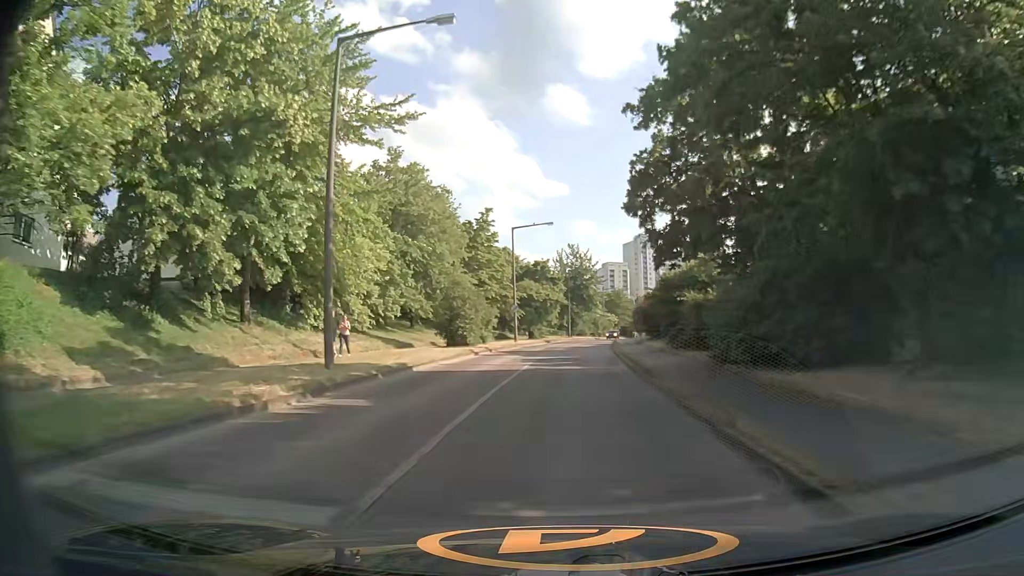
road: tertiary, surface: concrete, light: Day
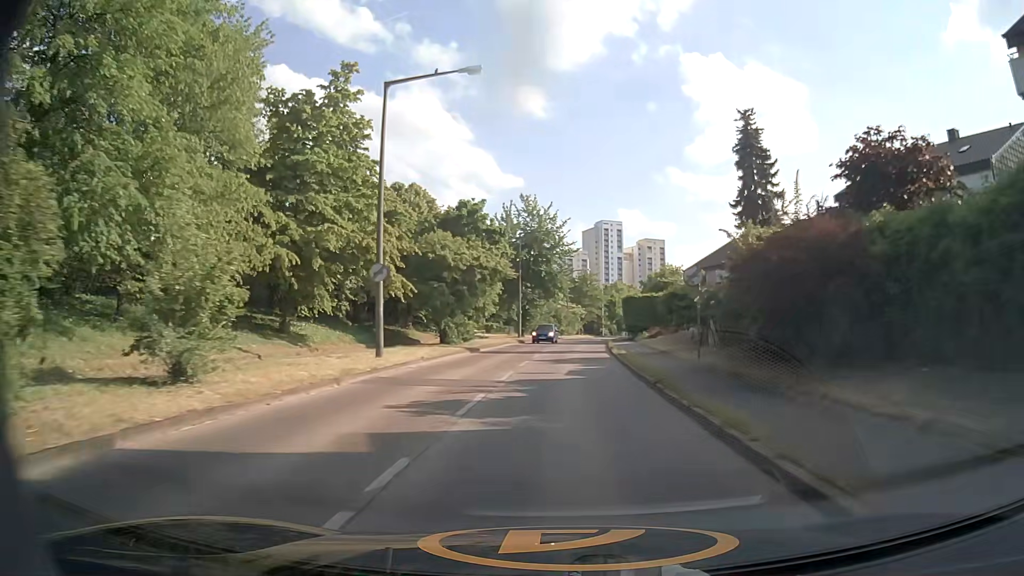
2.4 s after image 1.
(+1.0, +32.8) m; +4°
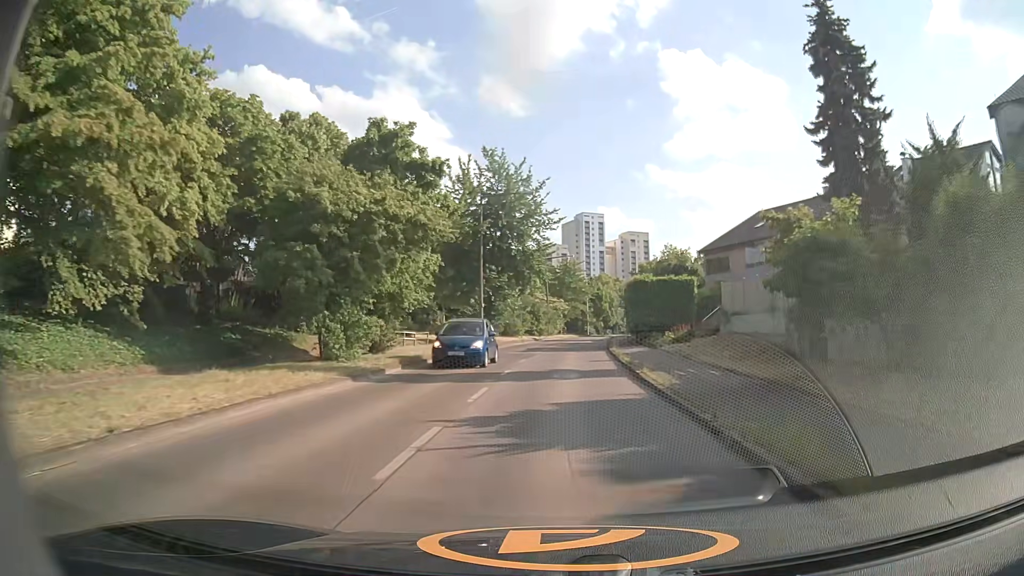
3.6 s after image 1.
(+0.3, +16.4) m; +1°
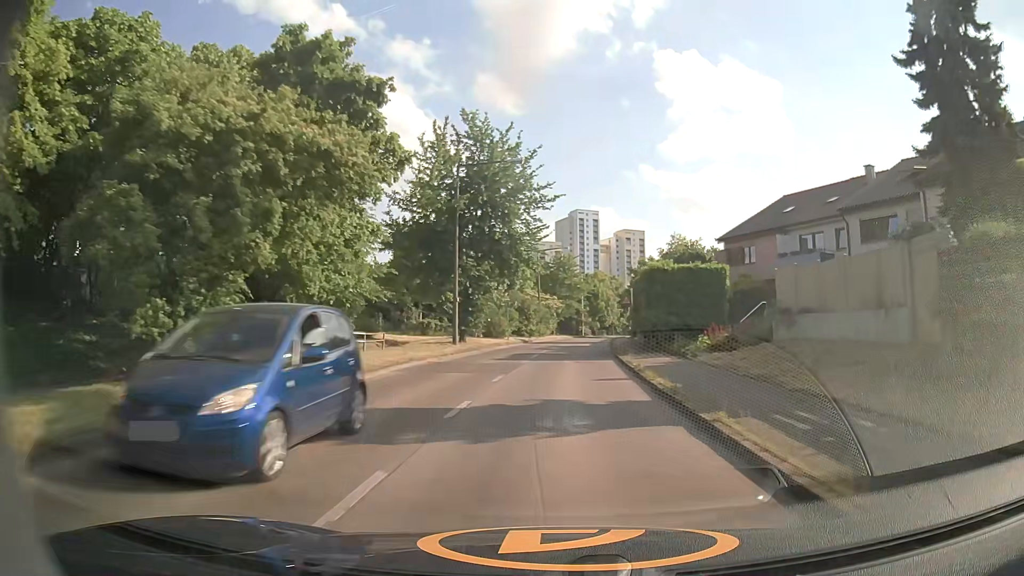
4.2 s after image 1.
(+0.1, +8.2) m; +1°
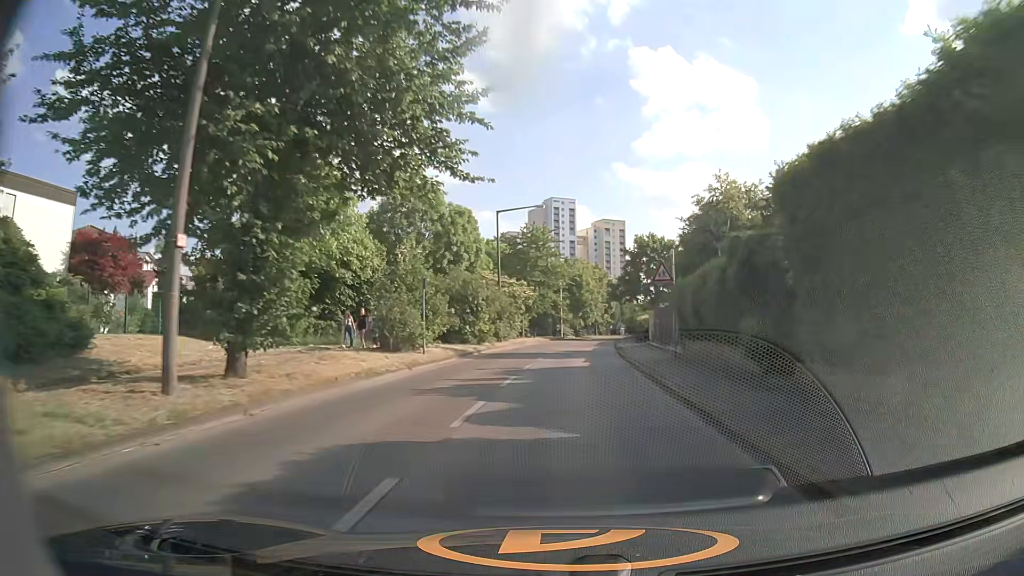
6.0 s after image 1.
(+0.5, +24.4) m; +3°
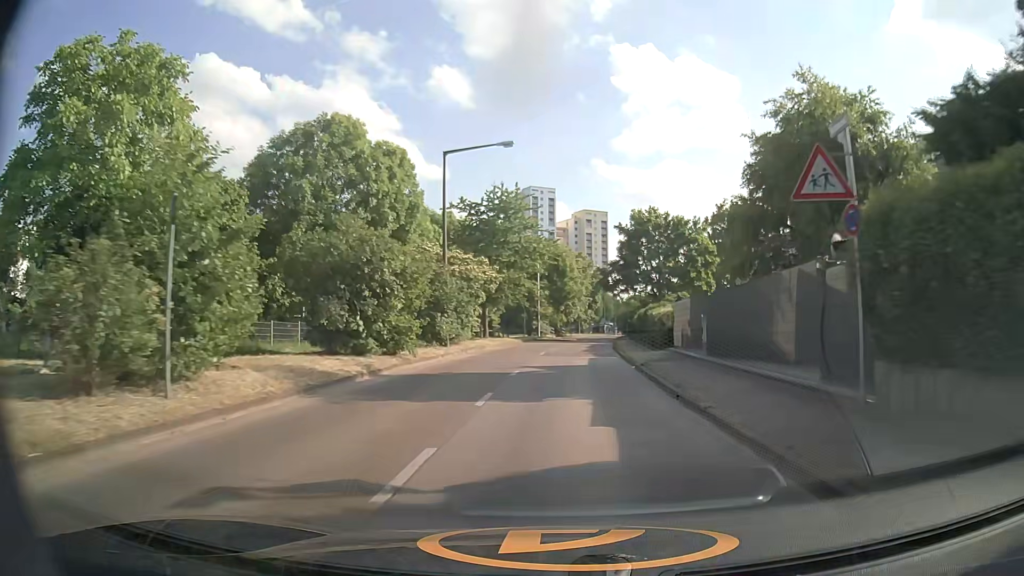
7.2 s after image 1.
(+0.2, +15.9) m; +2°
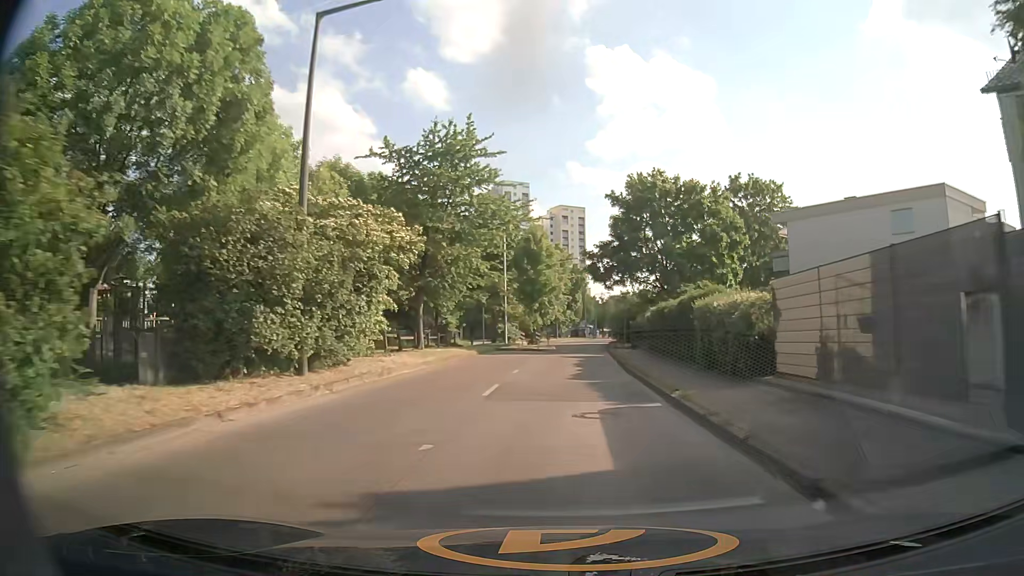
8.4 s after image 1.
(+0.3, +15.8) m; +2°
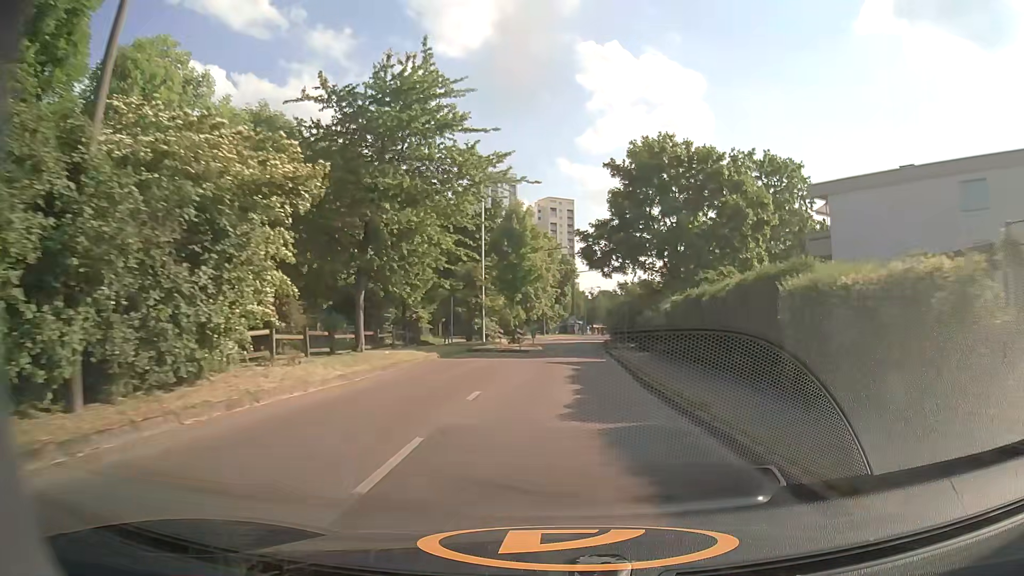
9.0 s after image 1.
(0.0, +8.0) m; +1°
(0, +10) (0, +20) (+1, +30) (+1, +40) (+2, +50) (+3, +60) (+4, +70) (+5, +80) (+7, +90) (+8, +100) m
